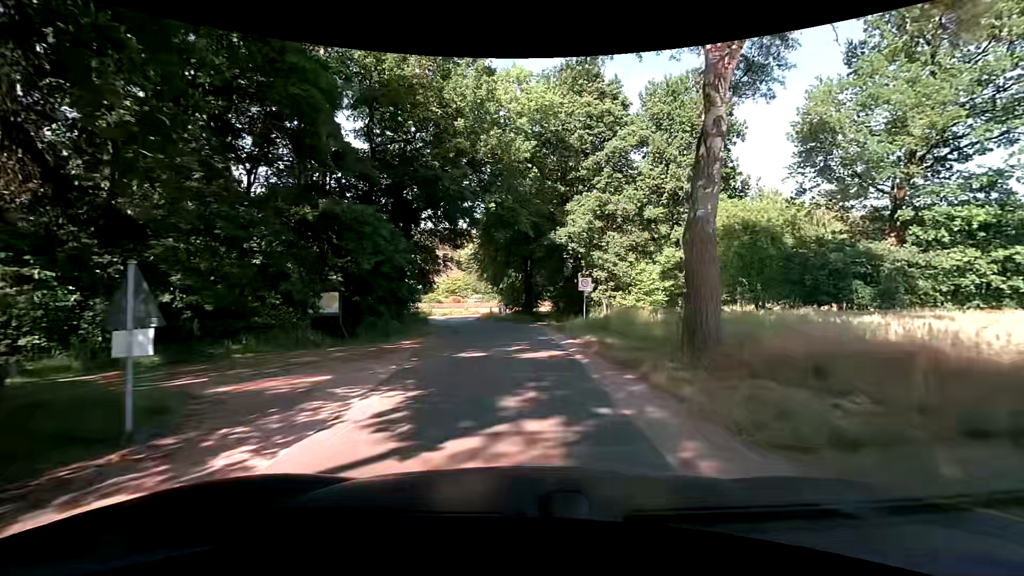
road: unclassified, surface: asphalt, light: Day
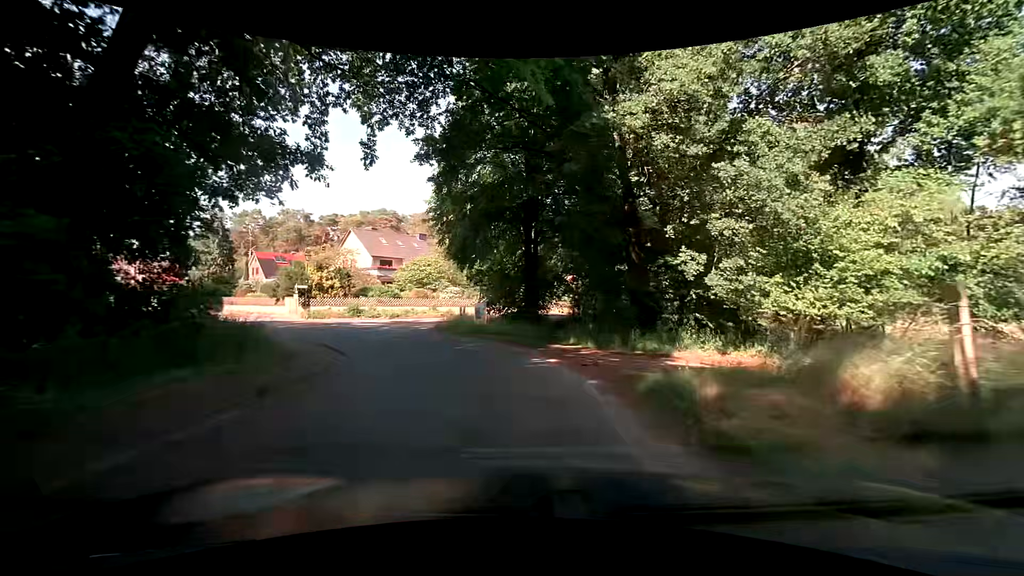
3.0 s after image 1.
(-0.2, +21.1) m; +1°
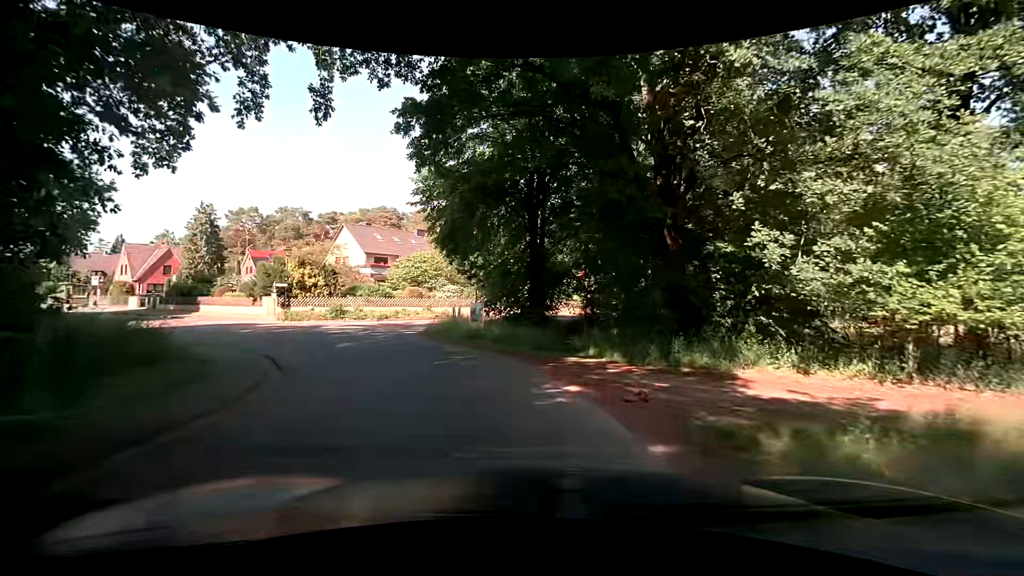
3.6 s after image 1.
(-0.1, +4.0) m; -2°
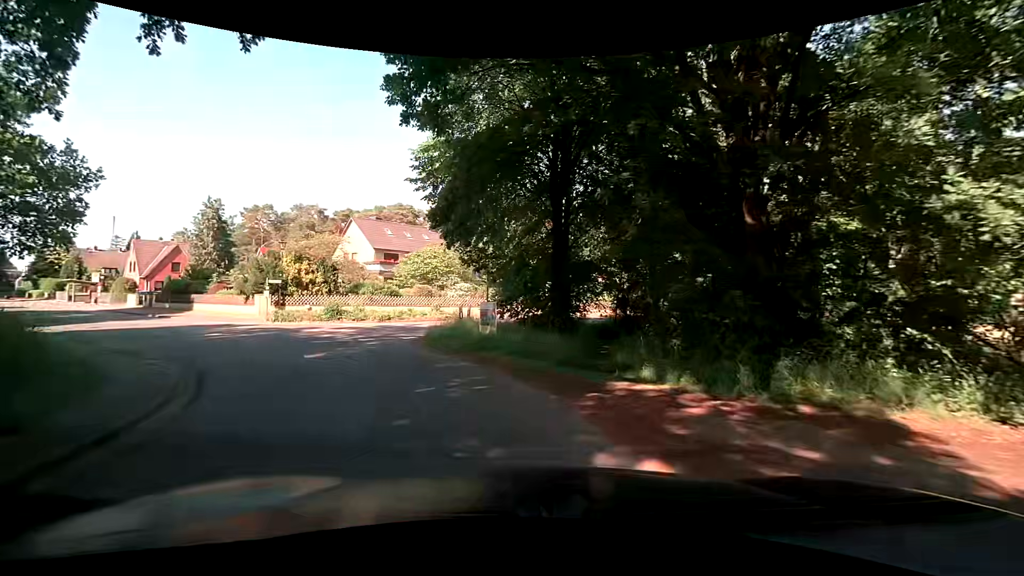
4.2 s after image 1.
(-0.1, +3.7) m; -2°
